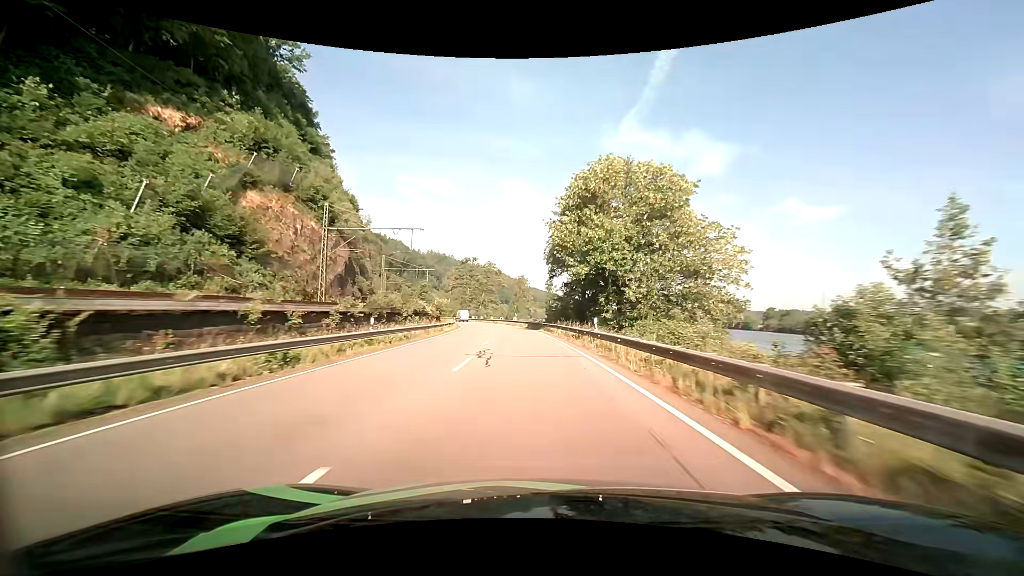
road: primary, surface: asphalt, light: Day
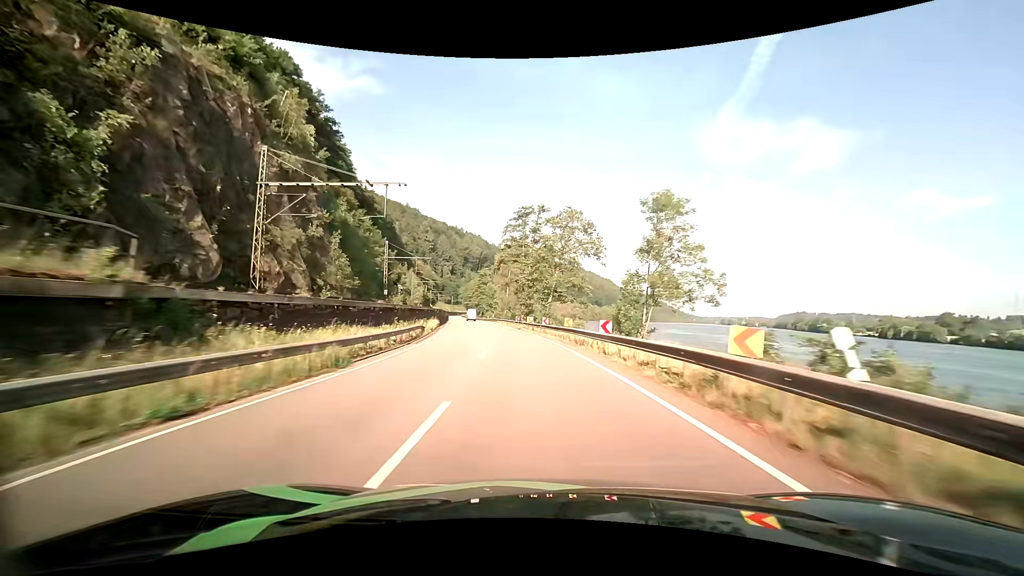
(-5.5, +67.7) m; -10°
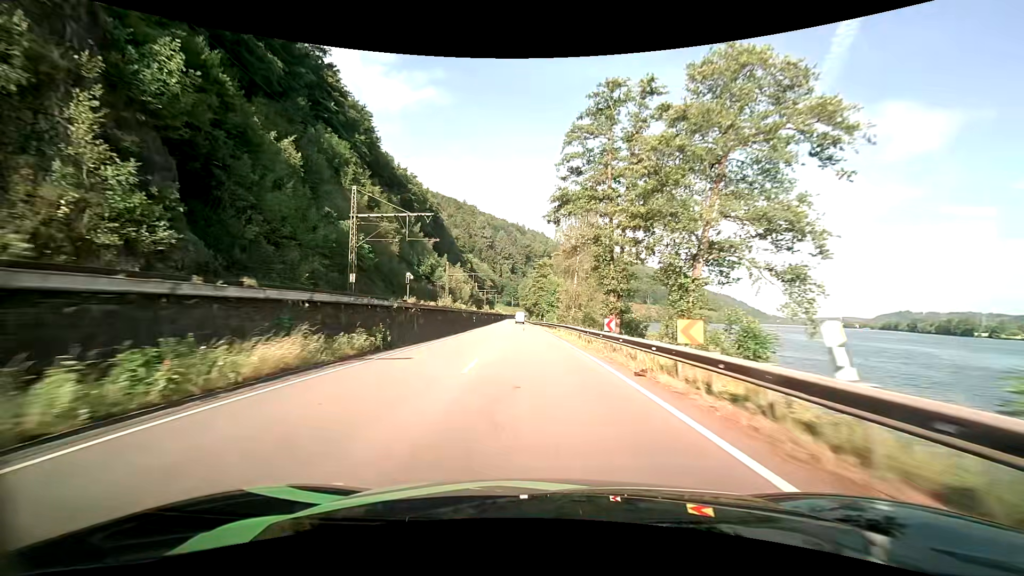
(-2.7, +39.7) m; -8°
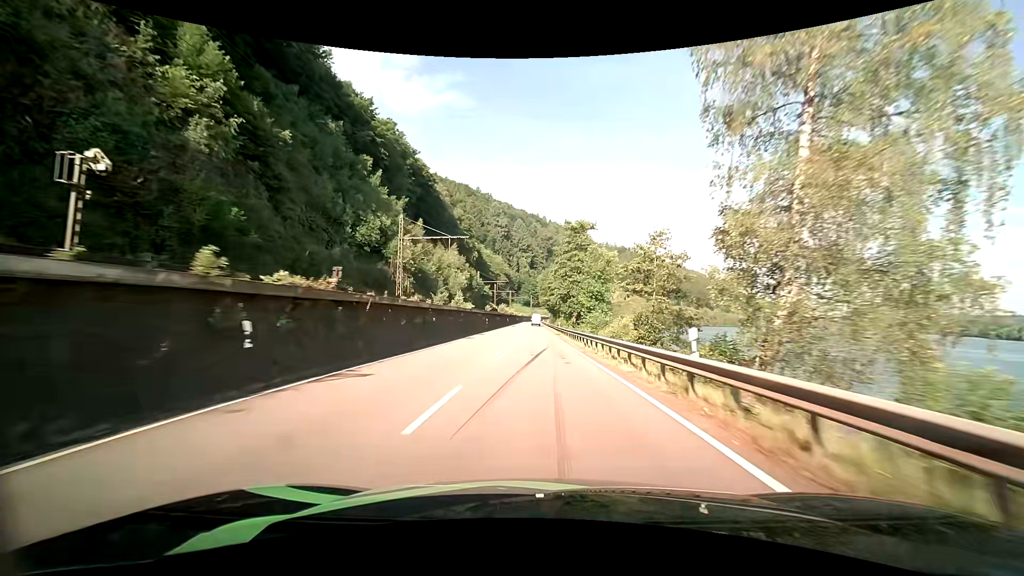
(-1.7, +53.8) m; -2°
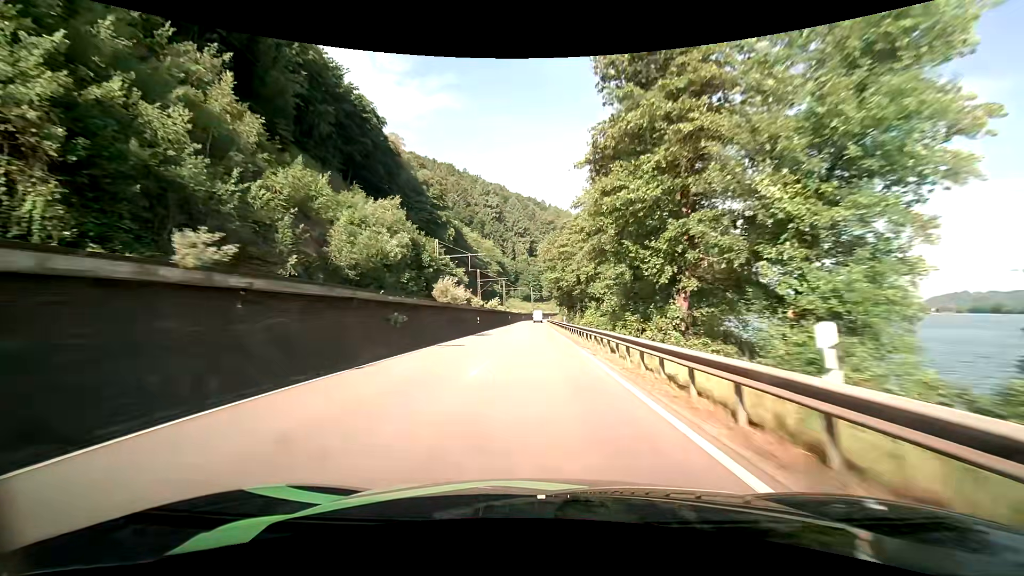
(-0.2, +54.8) m; 0°
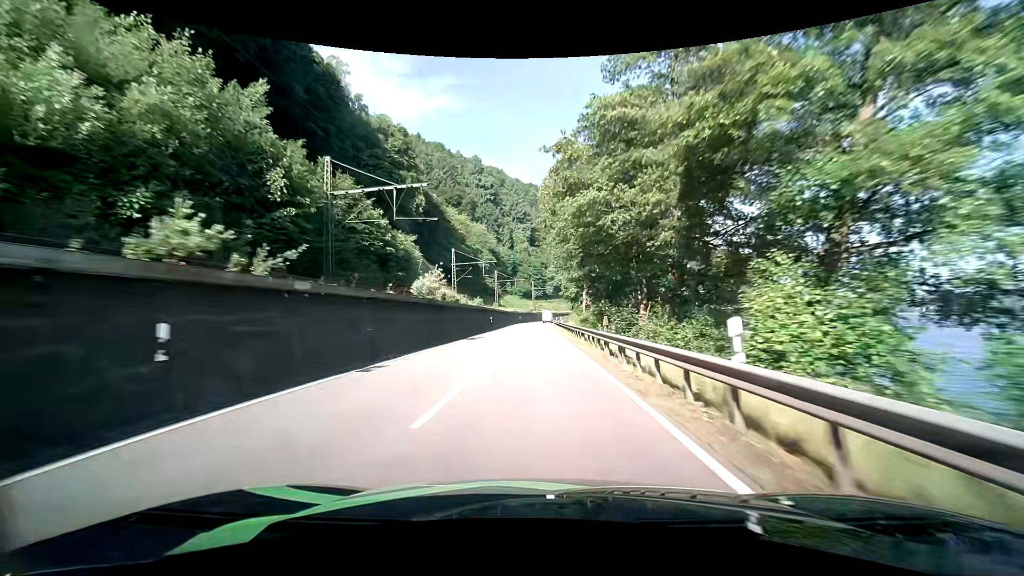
(0.0, +40.6) m; 0°
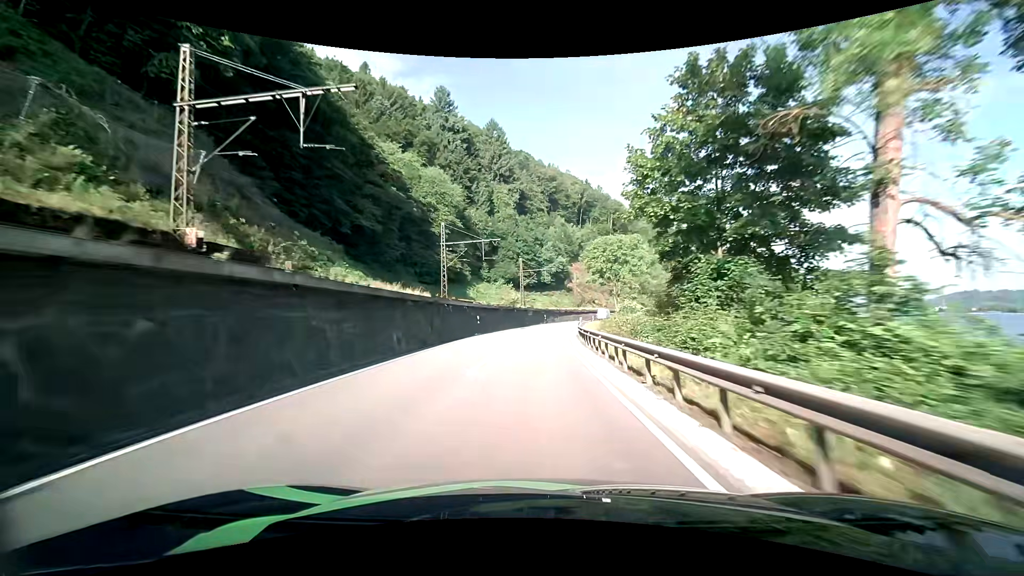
(-0.2, +66.3) m; +1°
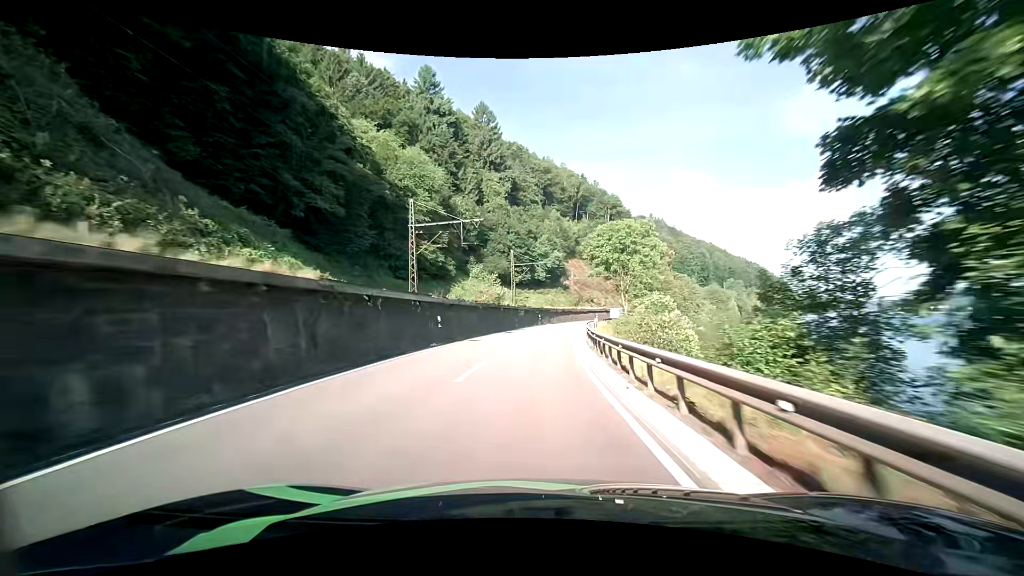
(0.0, +13.0) m; 0°
(0, +10) (0, +20) (+1, +30) (+2, +40) (+3, +50) (+4, +60) (+6, +70) (+8, +79) (+11, +89) (+13, +99) m
